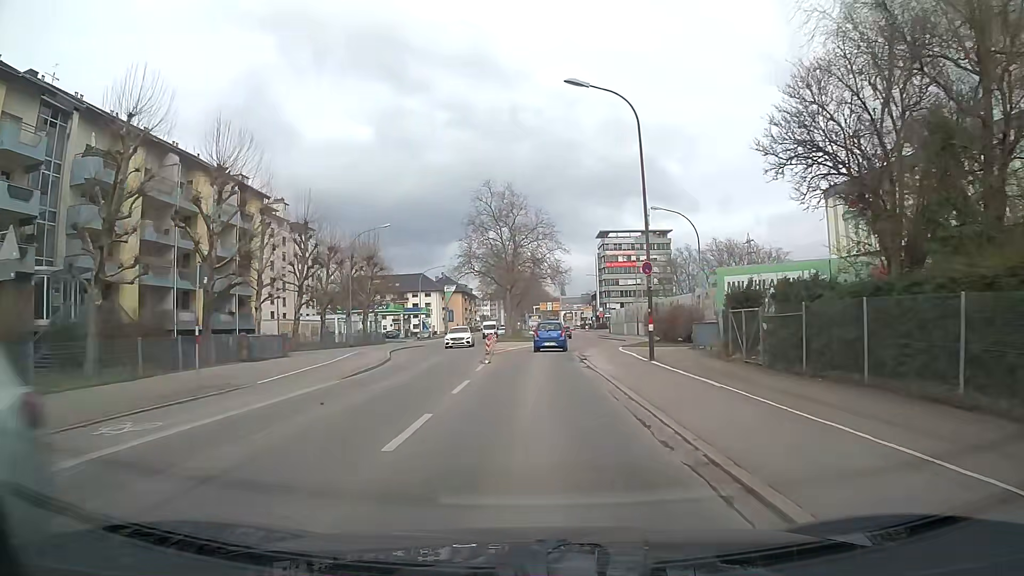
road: secondary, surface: asphalt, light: Day
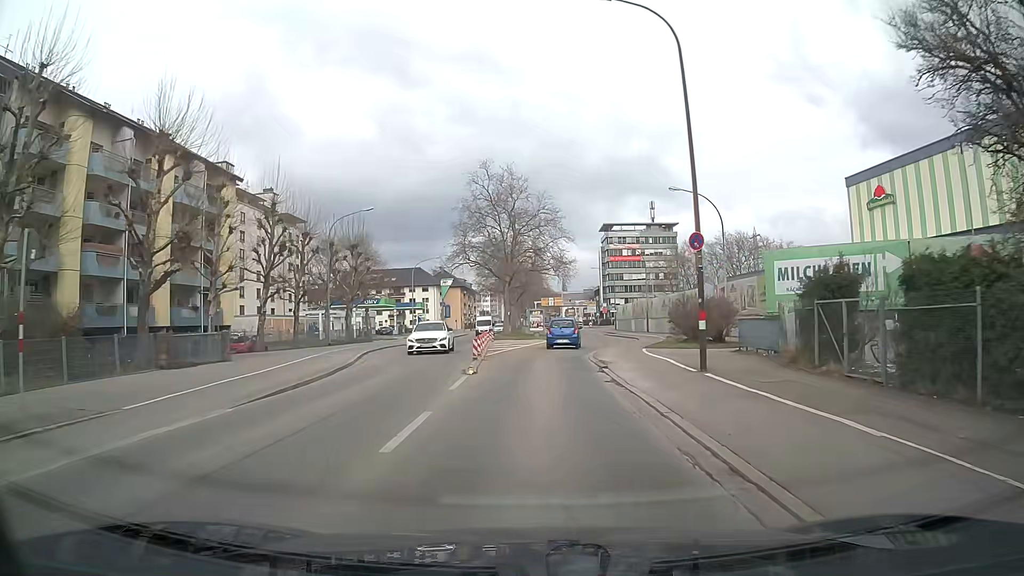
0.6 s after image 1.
(0.0, +6.3) m; 0°
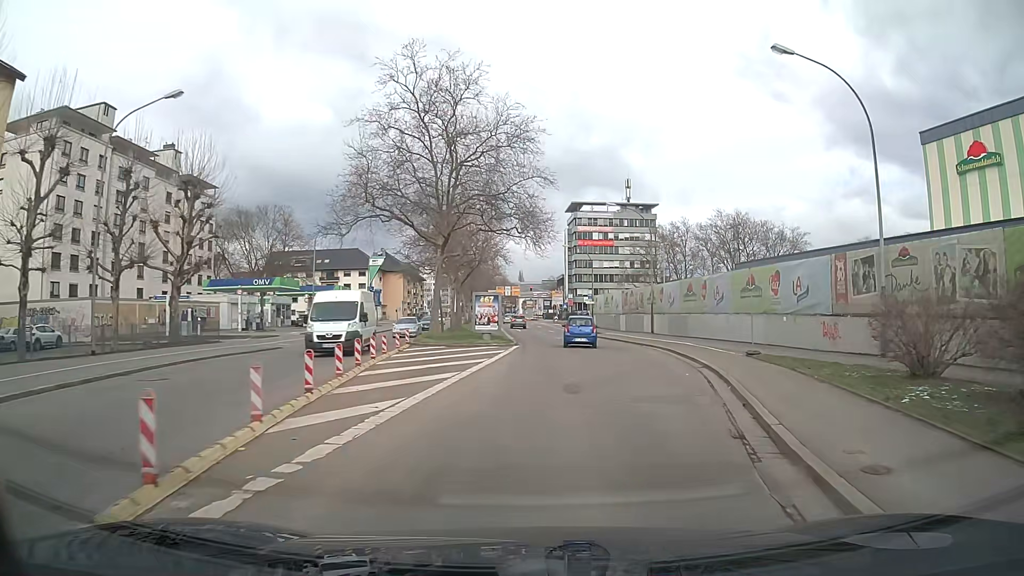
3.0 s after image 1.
(+0.6, +24.8) m; +5°
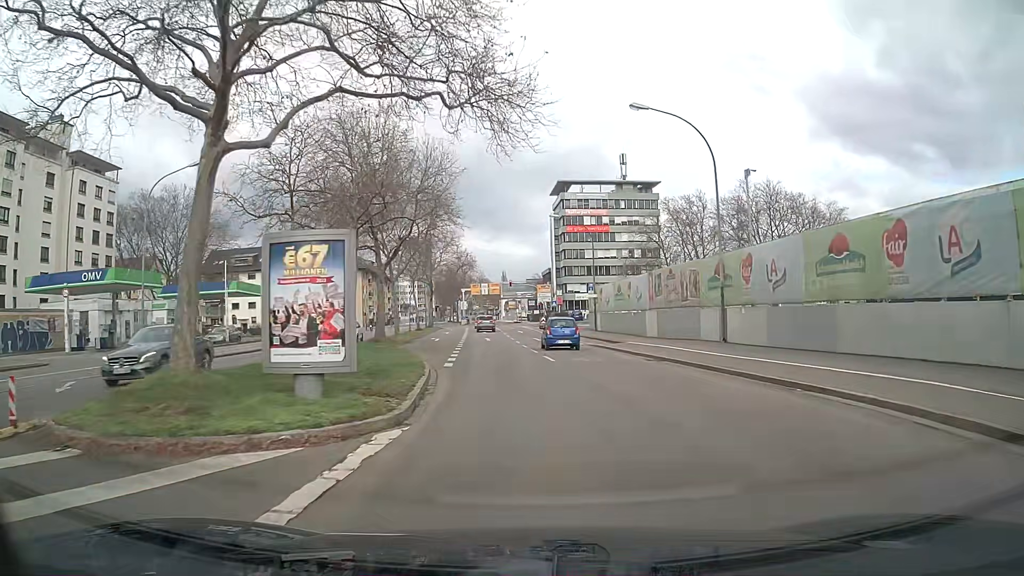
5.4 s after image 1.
(+0.3, +24.5) m; -1°
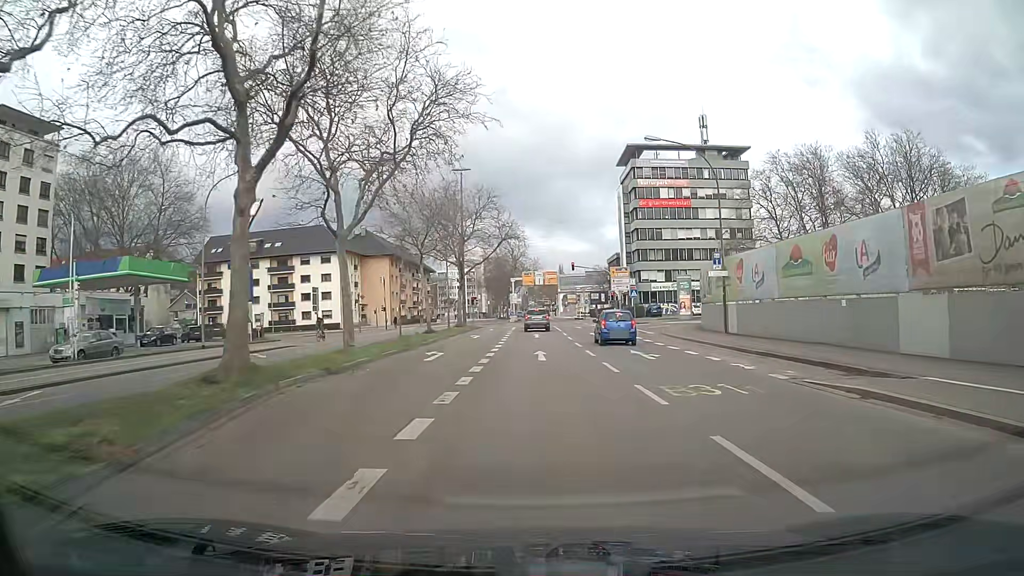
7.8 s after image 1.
(-1.1, +24.1) m; -4°
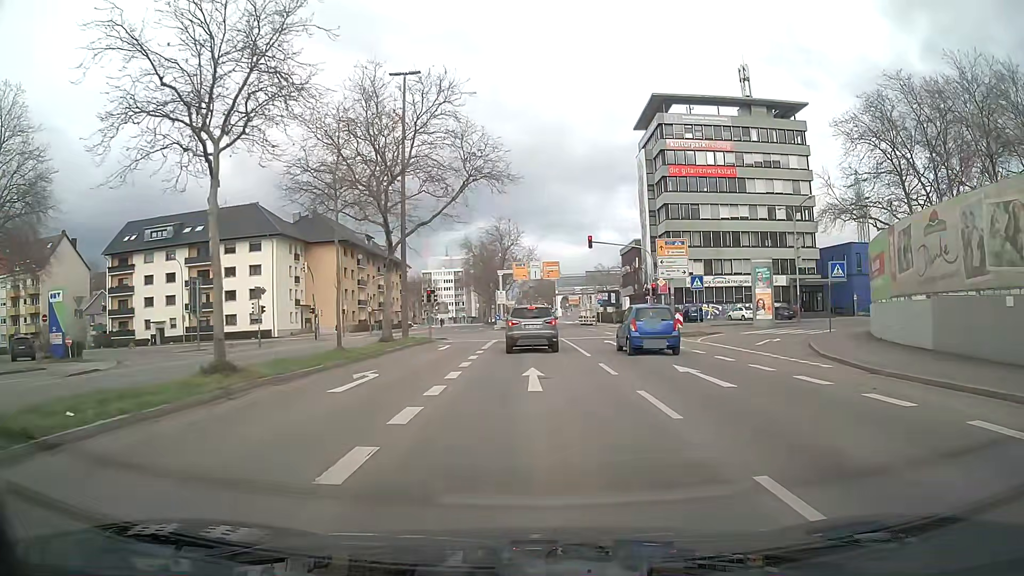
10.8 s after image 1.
(+0.1, +25.8) m; 0°
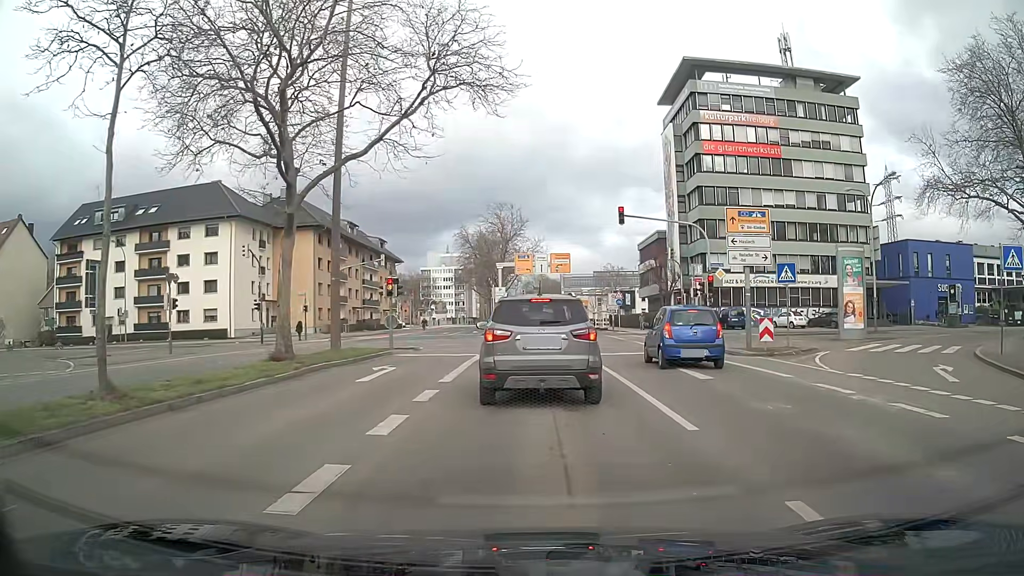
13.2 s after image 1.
(0.0, +12.4) m; -1°
(0, +10) (0, +20) (0, +30) (0, +40) (0, +50) (0, +60) (0, +70) (0, +80) (-1, +90) (-2, +100) m
